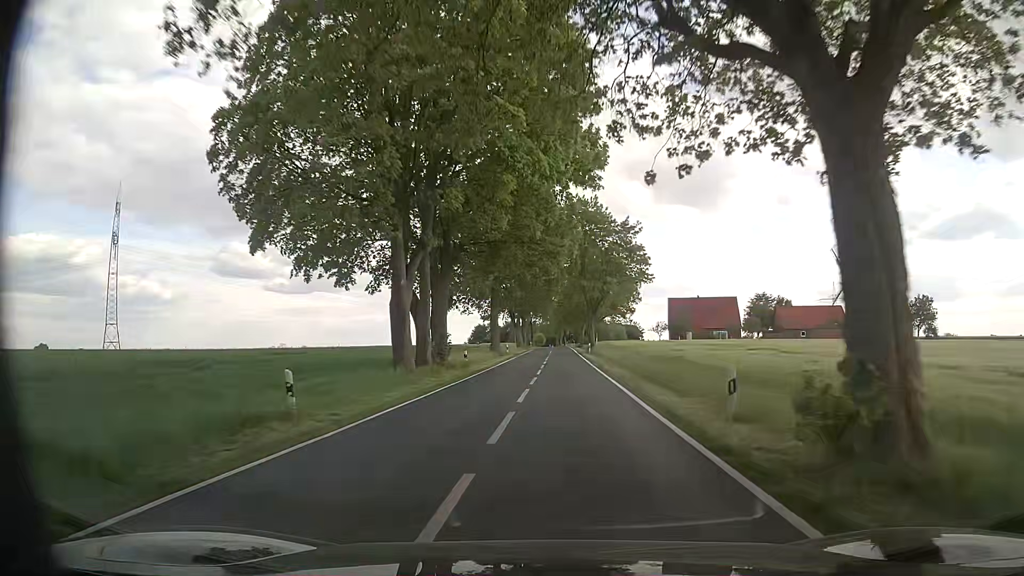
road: tertiary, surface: asphalt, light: Day
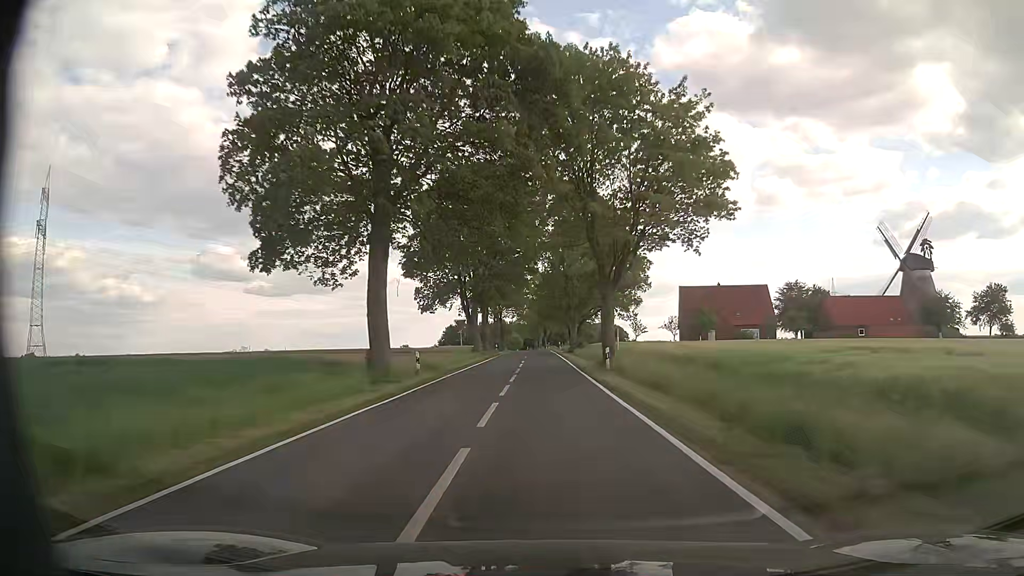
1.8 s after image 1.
(+0.7, +35.5) m; +2°
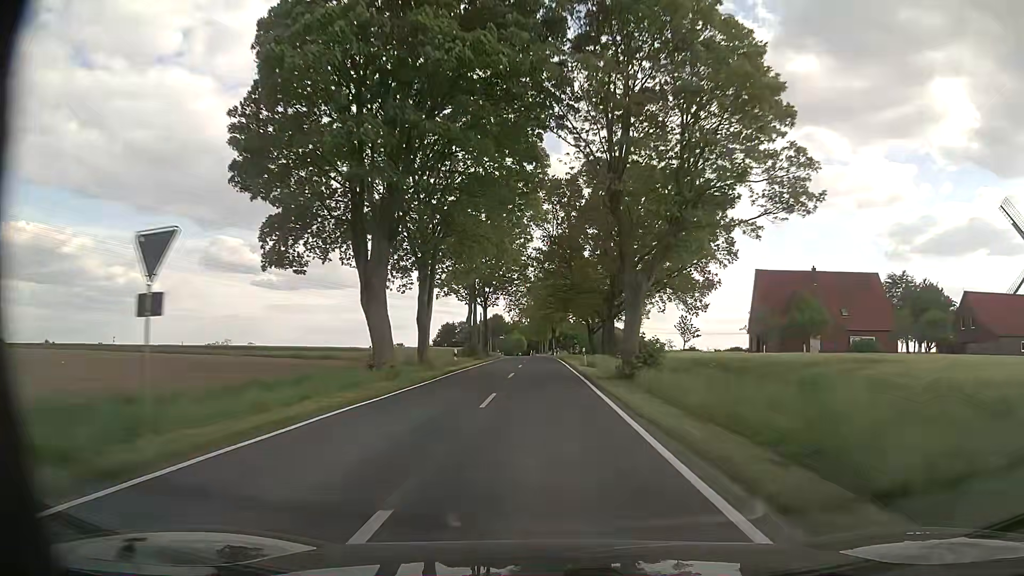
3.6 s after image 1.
(-0.1, +39.3) m; 0°
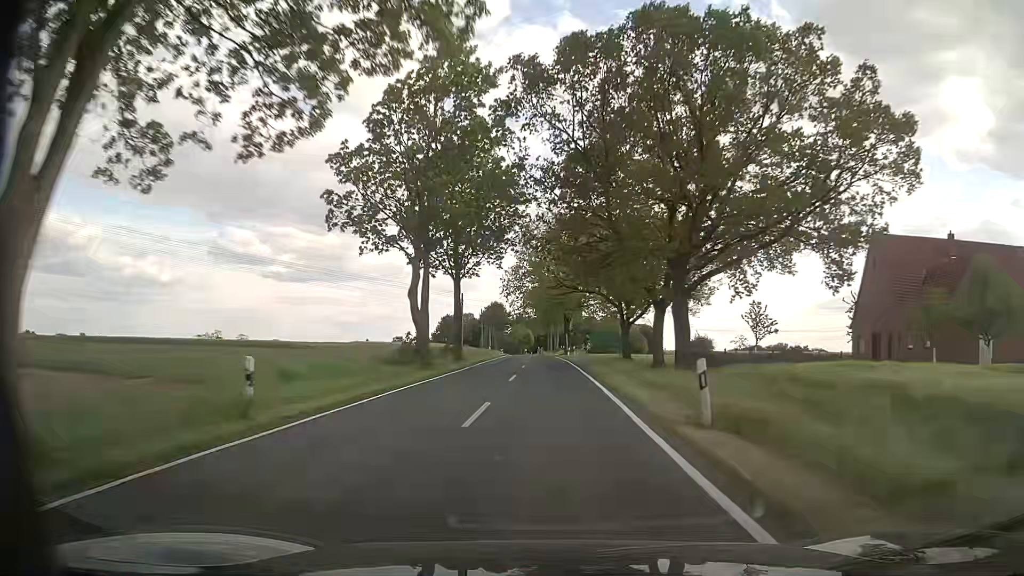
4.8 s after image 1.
(-0.1, +27.6) m; 0°
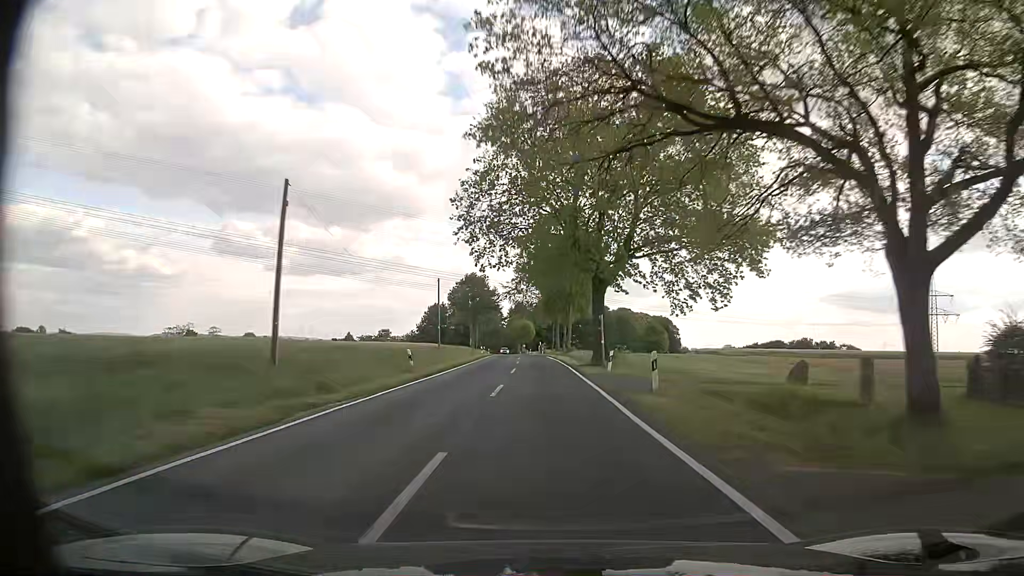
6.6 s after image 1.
(-0.4, +42.5) m; 0°
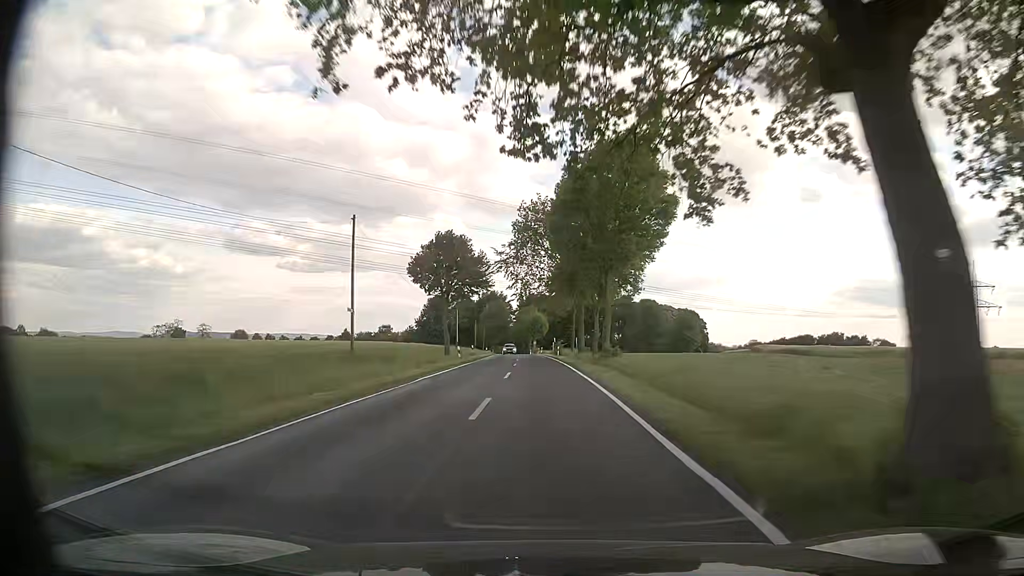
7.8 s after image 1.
(-0.4, +28.9) m; -2°
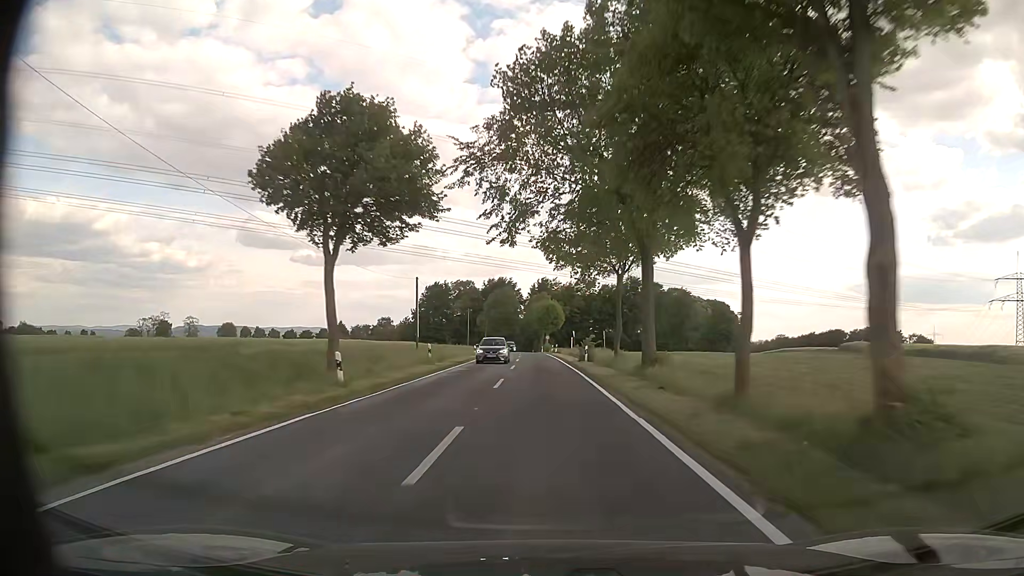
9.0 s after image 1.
(-0.2, +28.7) m; -1°
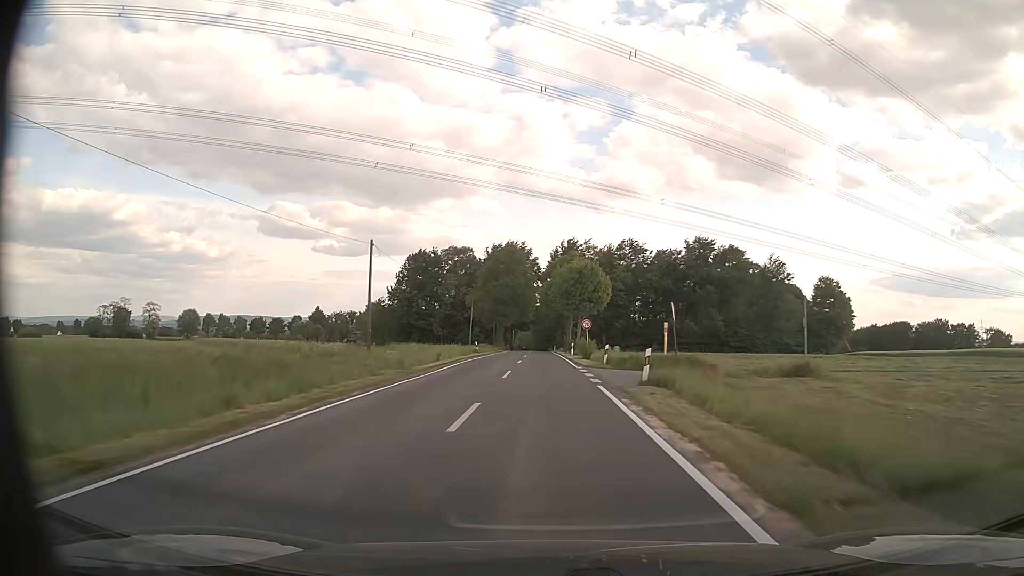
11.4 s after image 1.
(-0.9, +56.4) m; -2°
(0, +10) (0, +20) (0, +30) (0, +40) (-1, +50) (-1, +60) (-1, +70) (-1, +80) (-1, +90) (-1, +100) m
